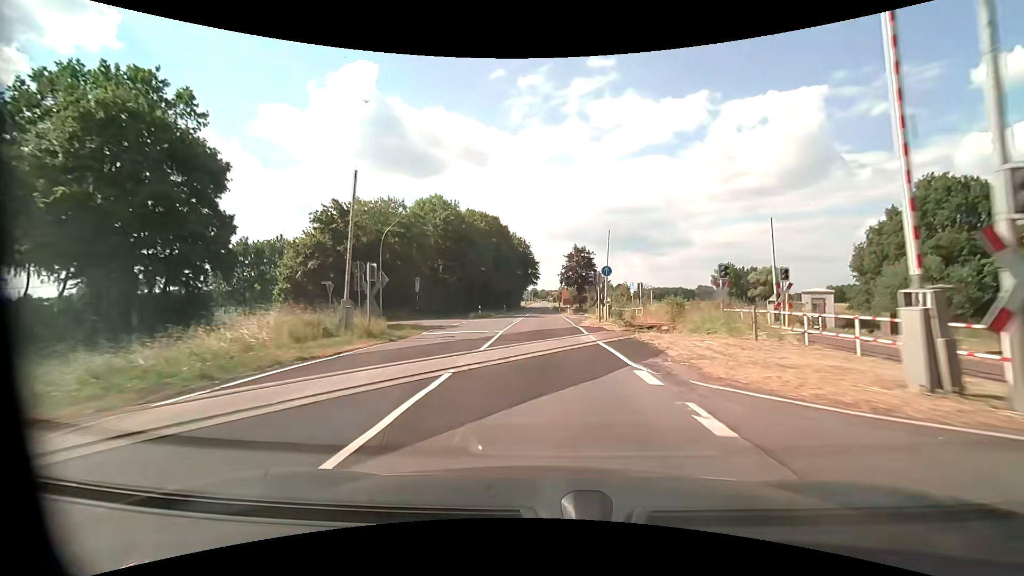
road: tertiary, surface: asphalt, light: Day
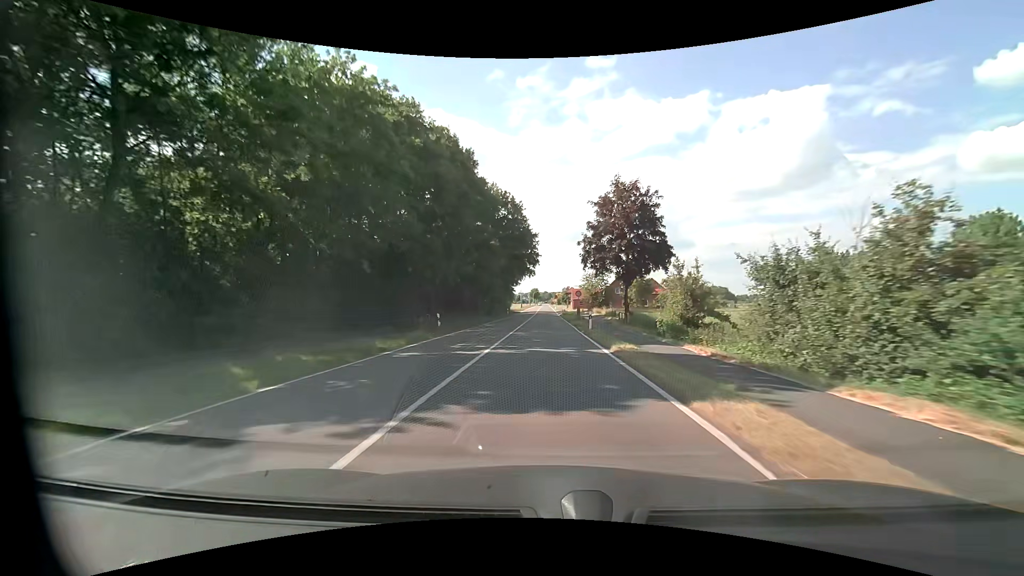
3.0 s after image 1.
(0.0, +51.0) m; 0°
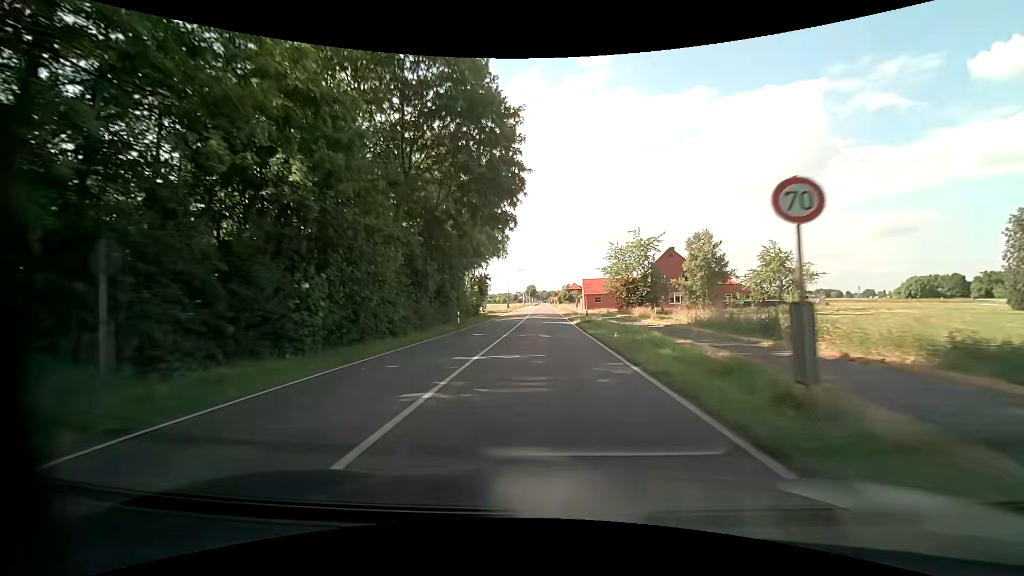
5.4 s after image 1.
(+0.1, +43.0) m; 0°
(0, +10) (0, +20) (0, +30) (0, +40) (0, +50) (0, +60) (0, +70) (0, +80) (0, +90) (0, +100) m
